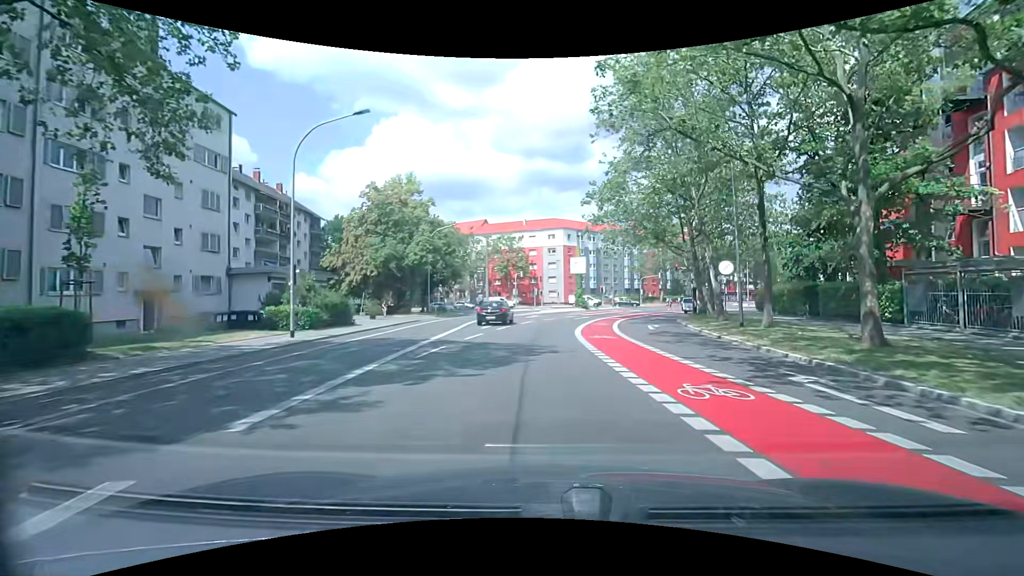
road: secondary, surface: asphalt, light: Day
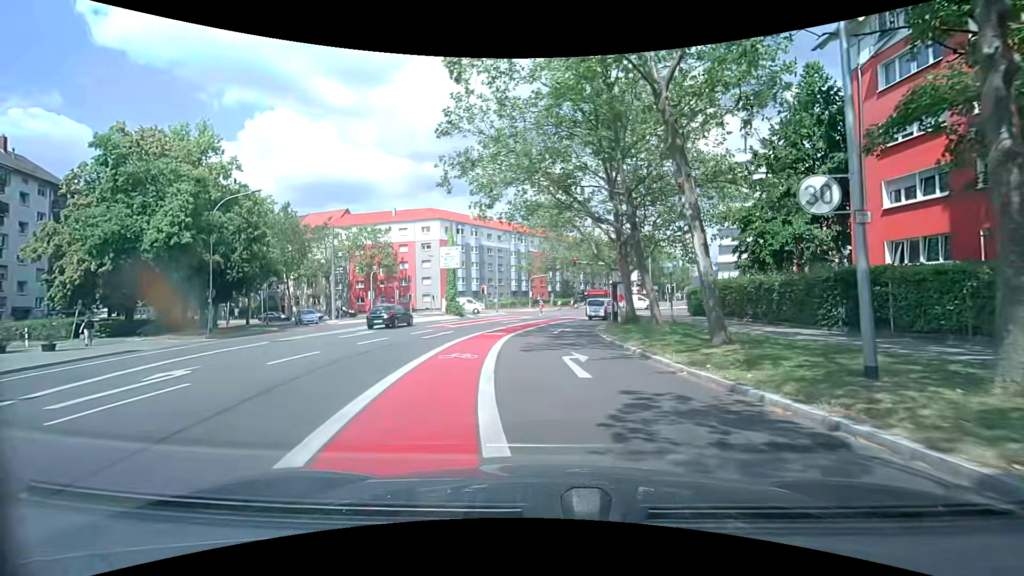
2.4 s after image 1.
(+2.1, +16.8) m; +13°
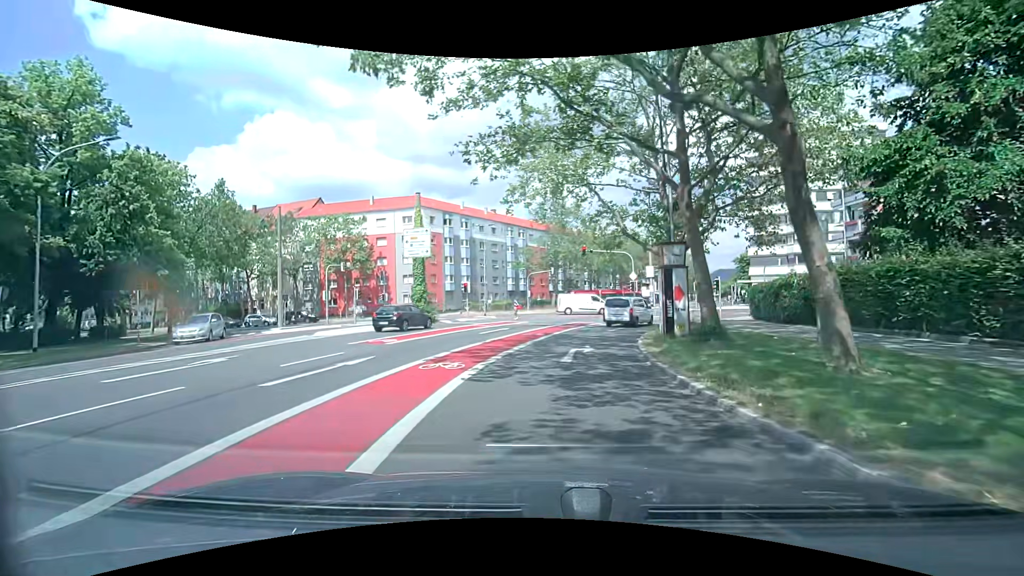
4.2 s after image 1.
(0.0, +12.2) m; 0°
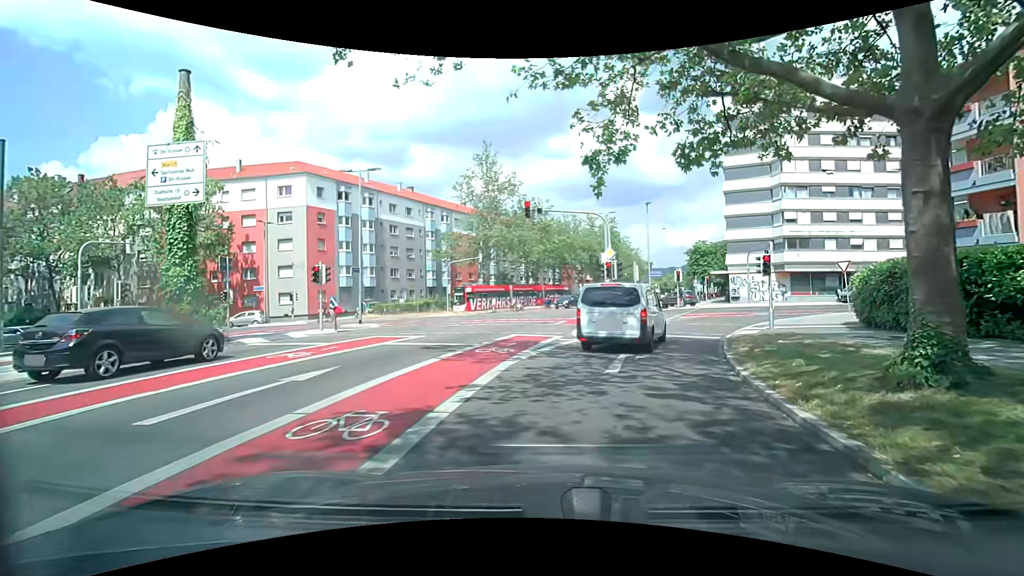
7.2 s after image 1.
(+0.5, +17.3) m; +8°
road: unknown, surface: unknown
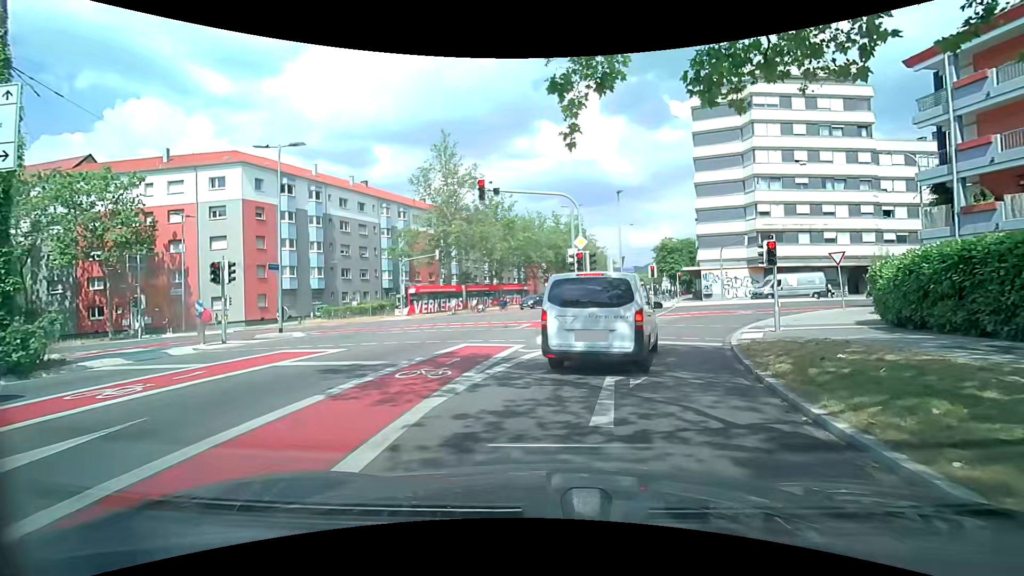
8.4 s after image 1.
(0.0, +4.0) m; +2°
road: secondary_link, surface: asphalt
